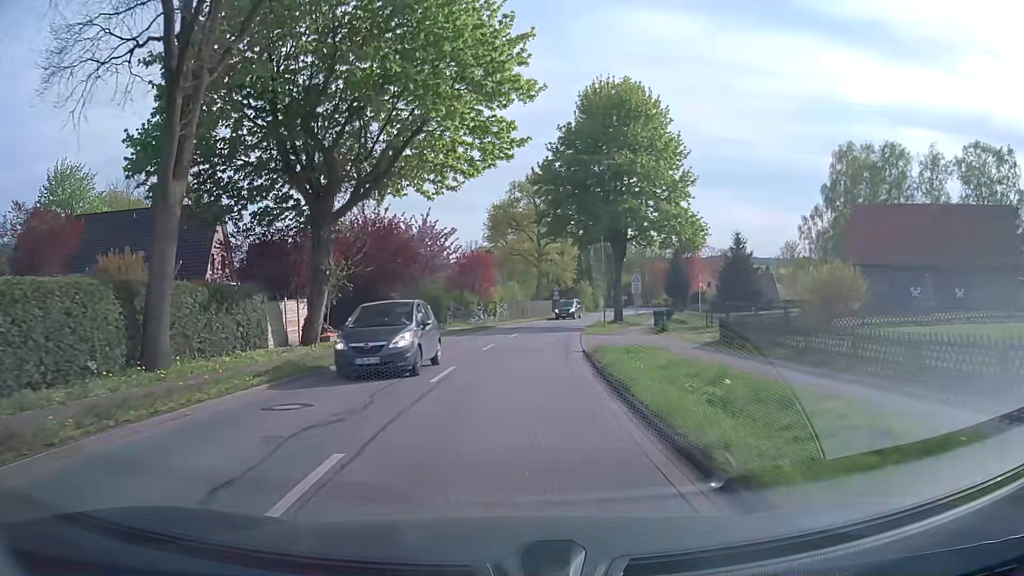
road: secondary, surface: asphalt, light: Day
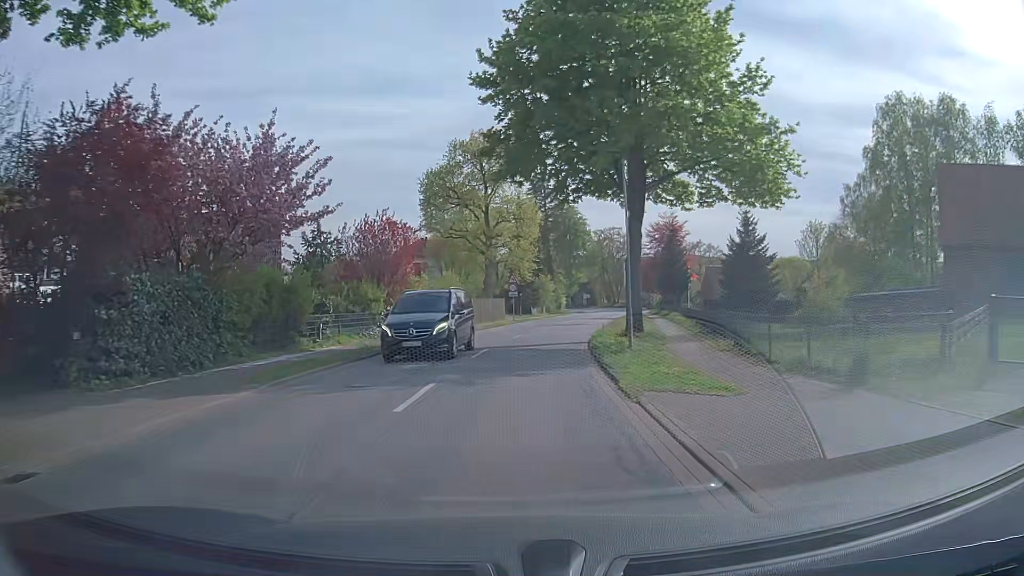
(+0.8, +22.1) m; +5°
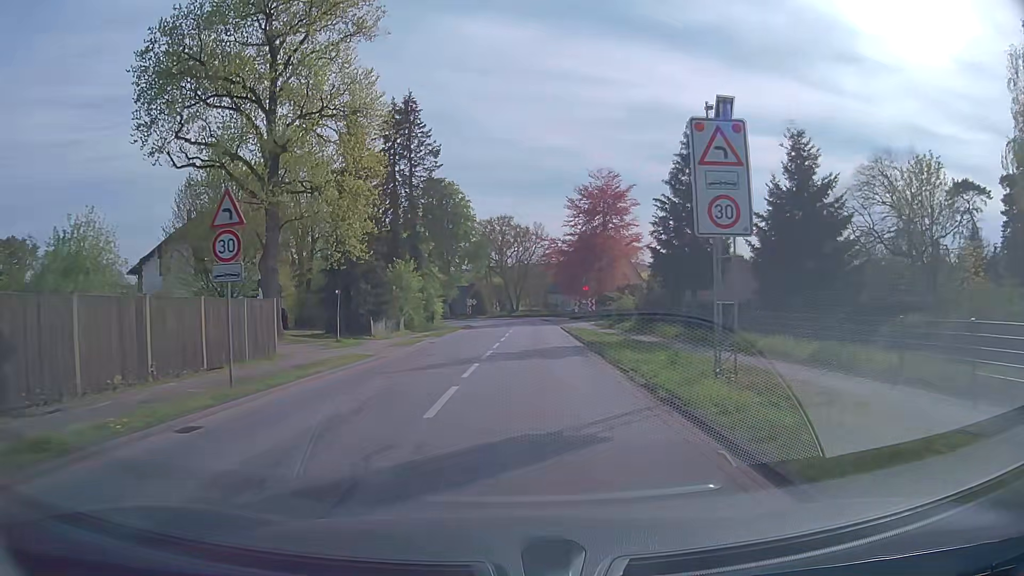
(+2.8, +37.0) m; +10°
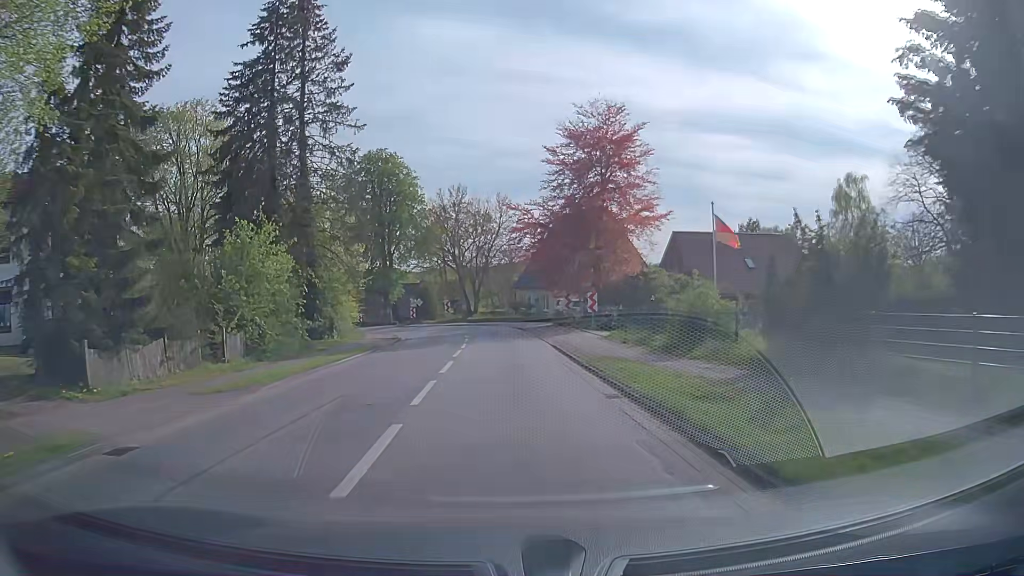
(+0.7, +21.9) m; +3°
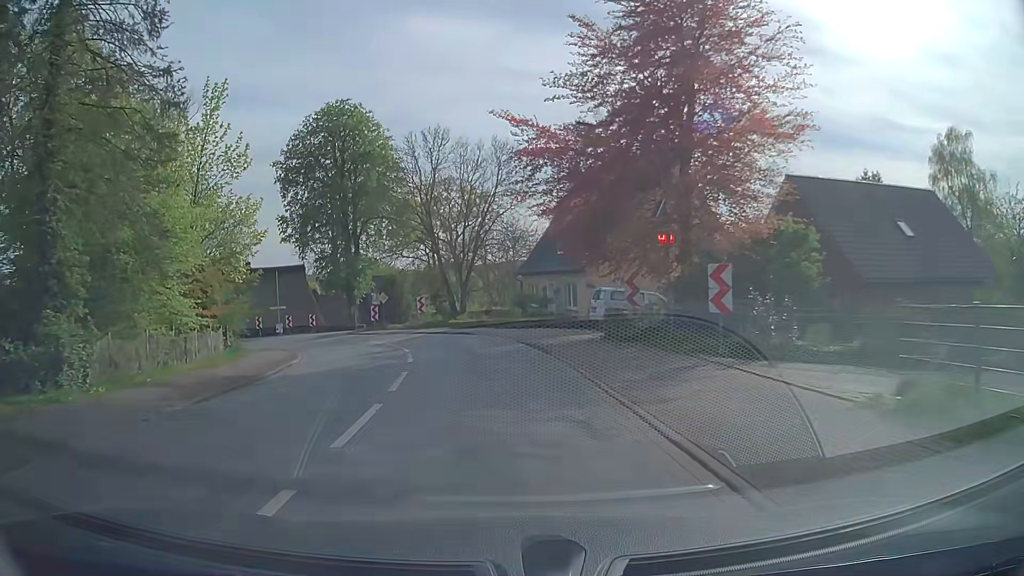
(0.0, +21.5) m; 0°
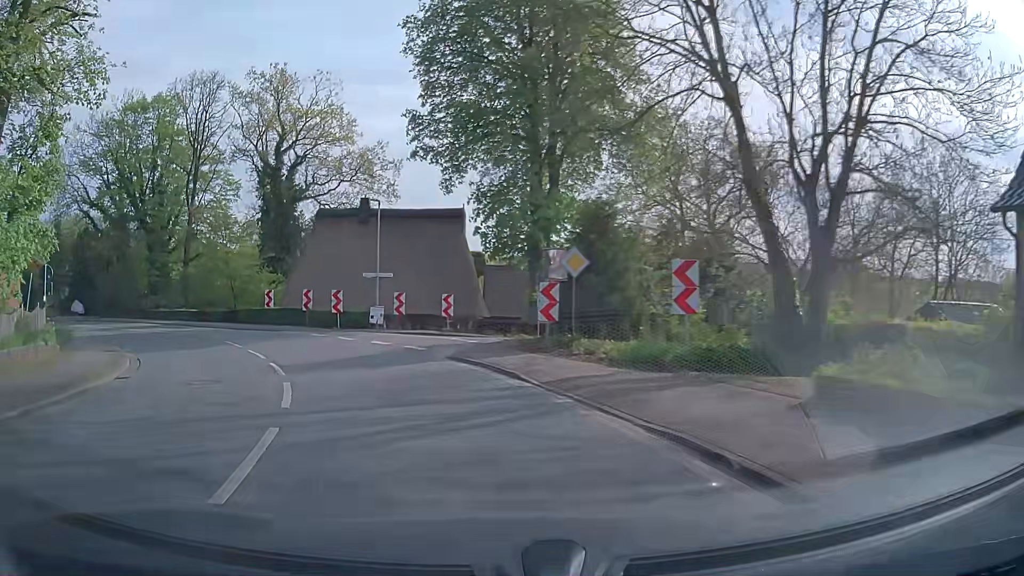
(-3.7, +30.7) m; -19°
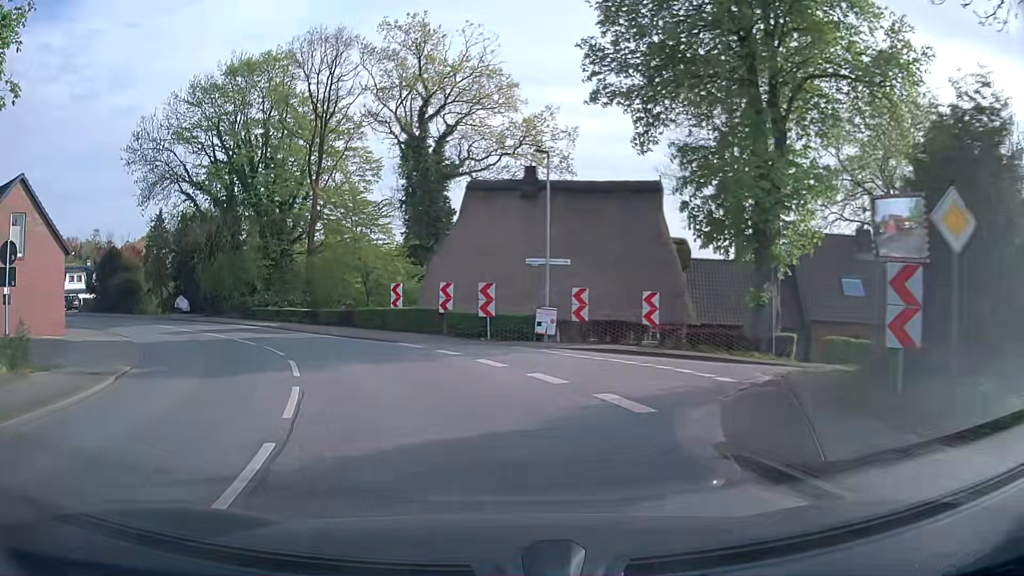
(-1.3, +10.0) m; -15°
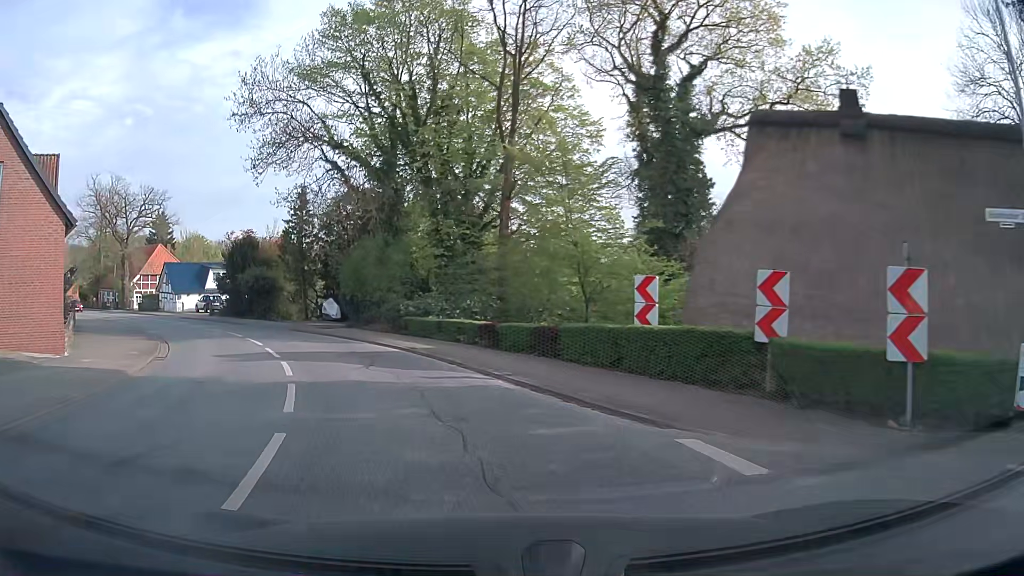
(-2.2, +13.5) m; -18°
(-1, +10) (-5, +19) (-10, +28) (-16, +36) (-23, +43) (-30, +50) (-37, +57) (-45, +63) (-53, +70) (-60, +76) m
